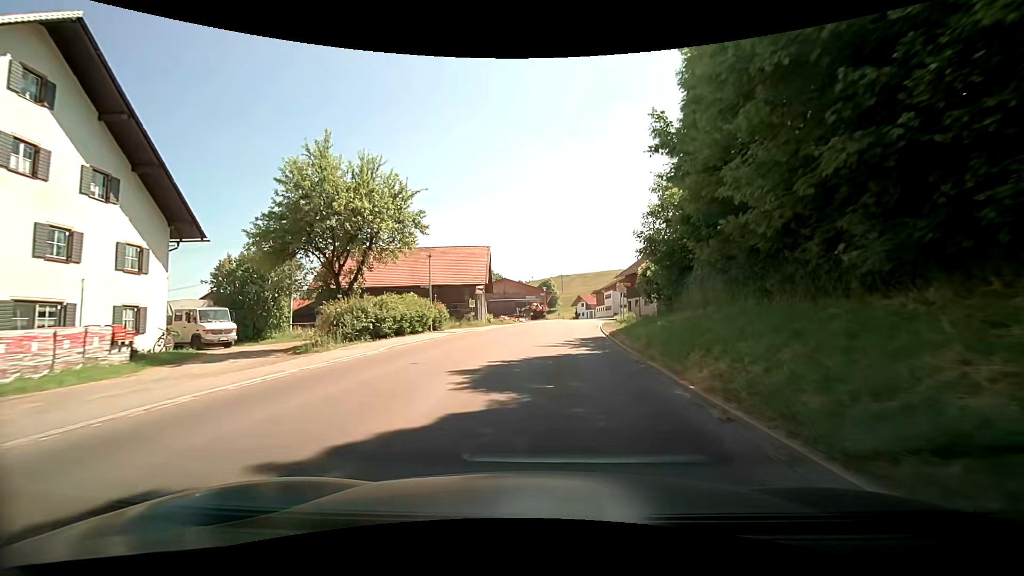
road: primary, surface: asphalt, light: Day
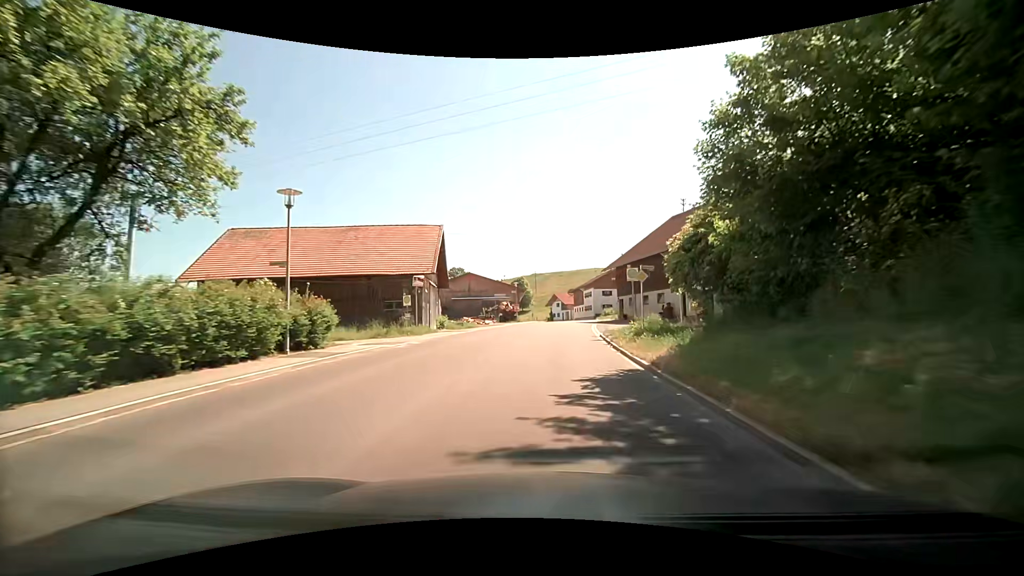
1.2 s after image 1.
(+0.4, +14.2) m; +3°
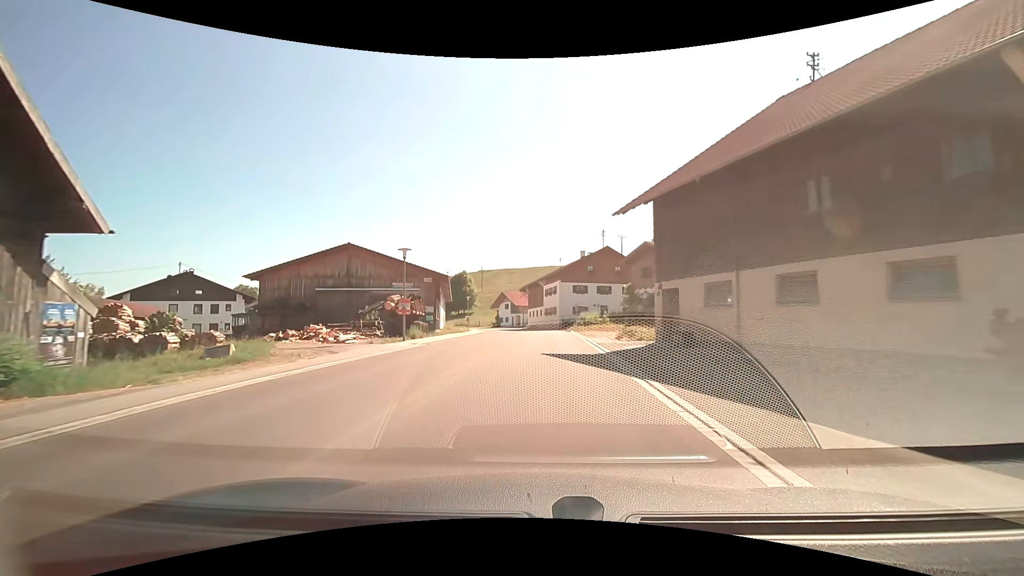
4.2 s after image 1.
(+2.2, +35.2) m; +6°
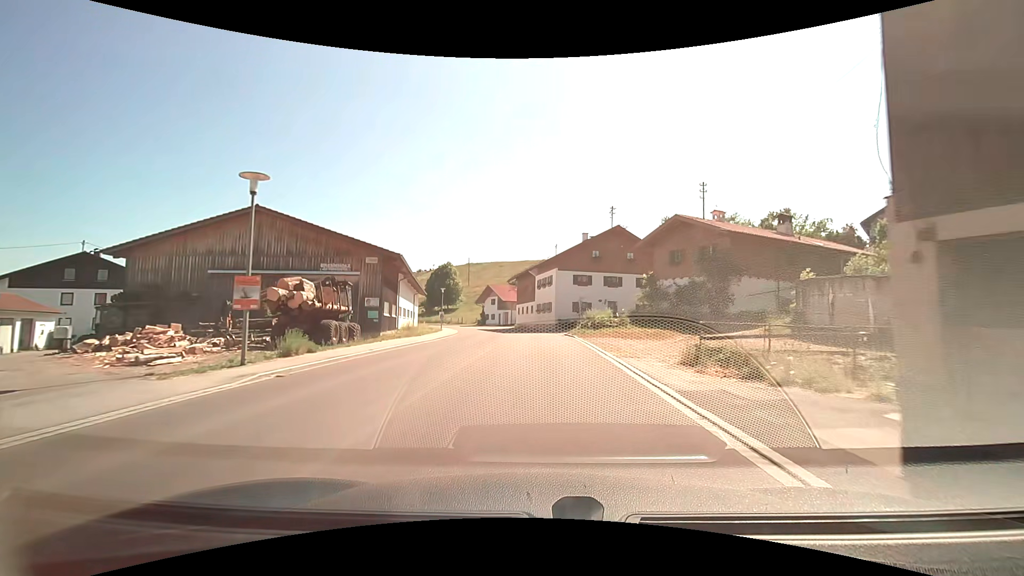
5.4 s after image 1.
(+0.1, +14.0) m; +1°
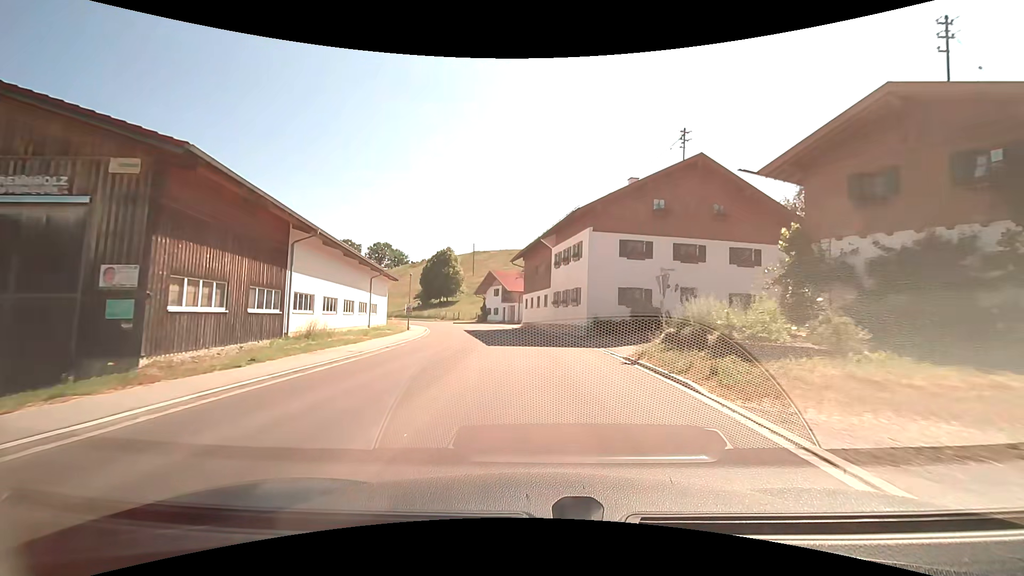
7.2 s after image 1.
(+0.2, +21.2) m; 0°
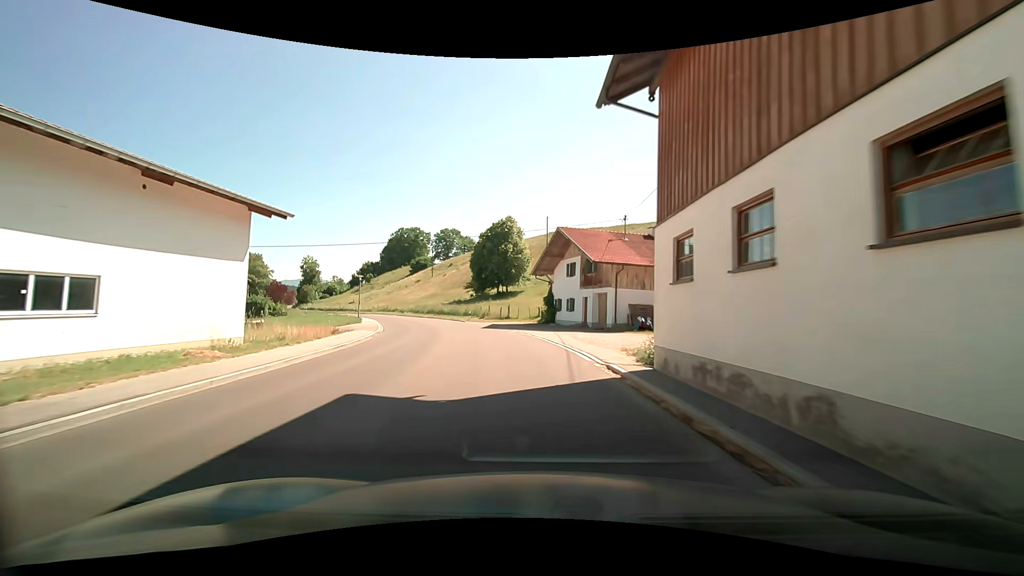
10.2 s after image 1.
(-1.4, +36.7) m; -8°
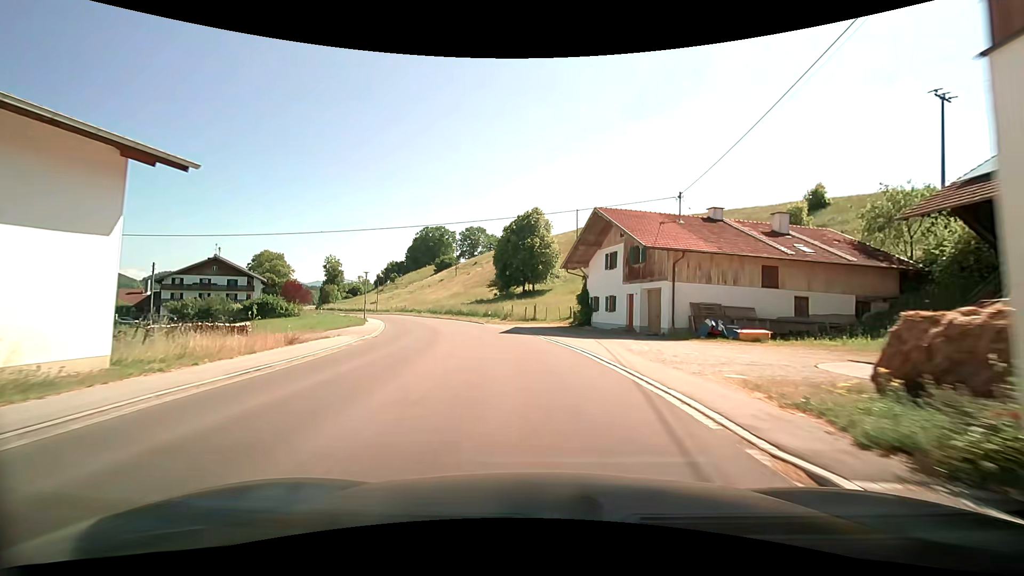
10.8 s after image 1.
(-0.2, +7.6) m; -3°
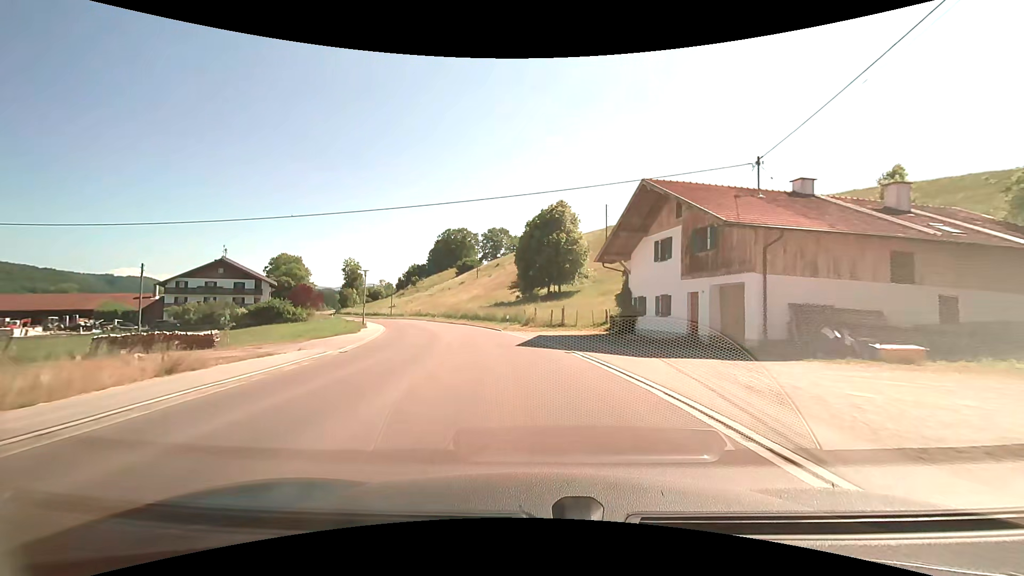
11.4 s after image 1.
(-0.3, +7.7) m; -4°
